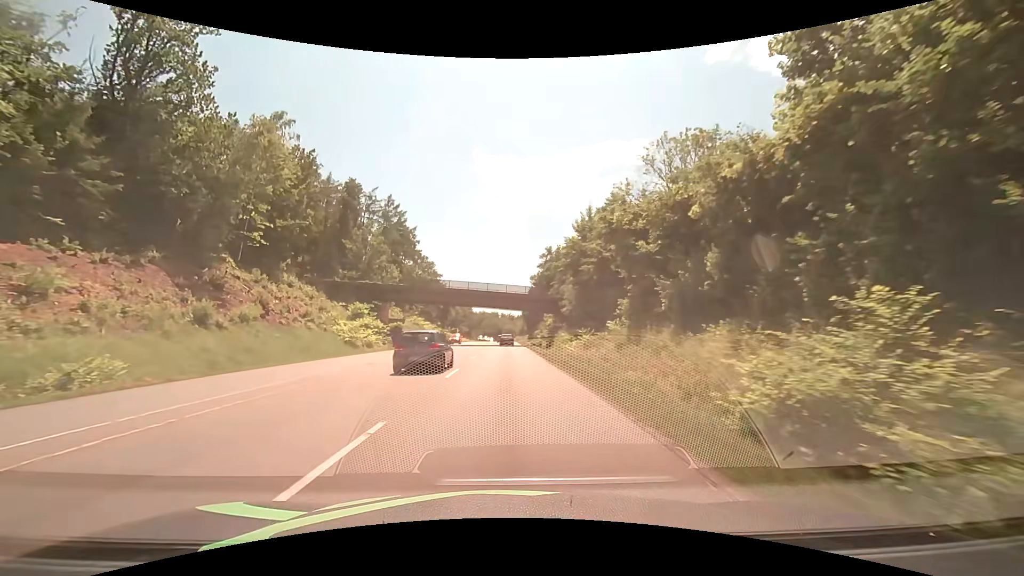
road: secondary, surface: asphalt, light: Day
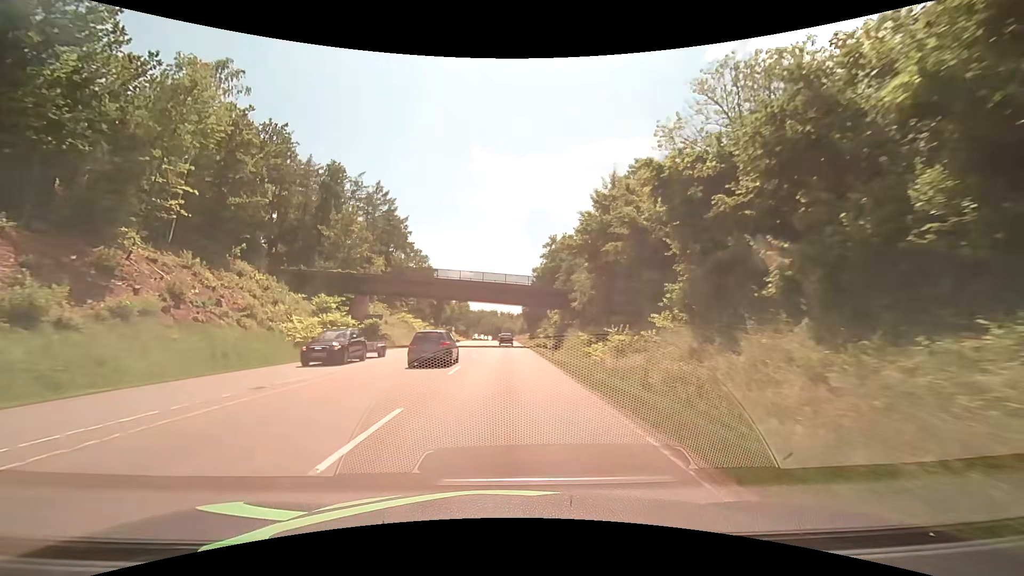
(0.0, +10.4) m; 0°
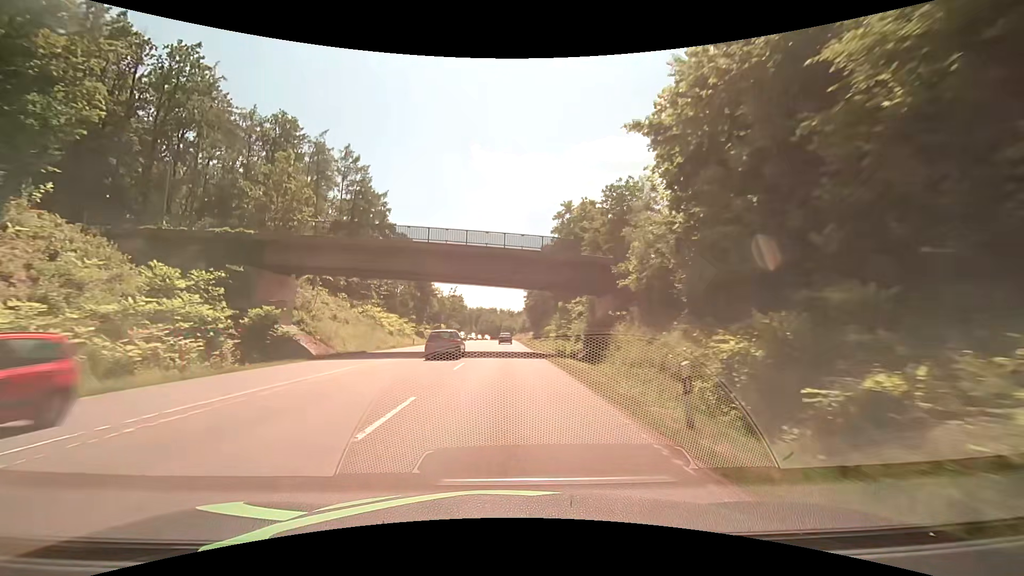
(0.0, +21.8) m; 0°
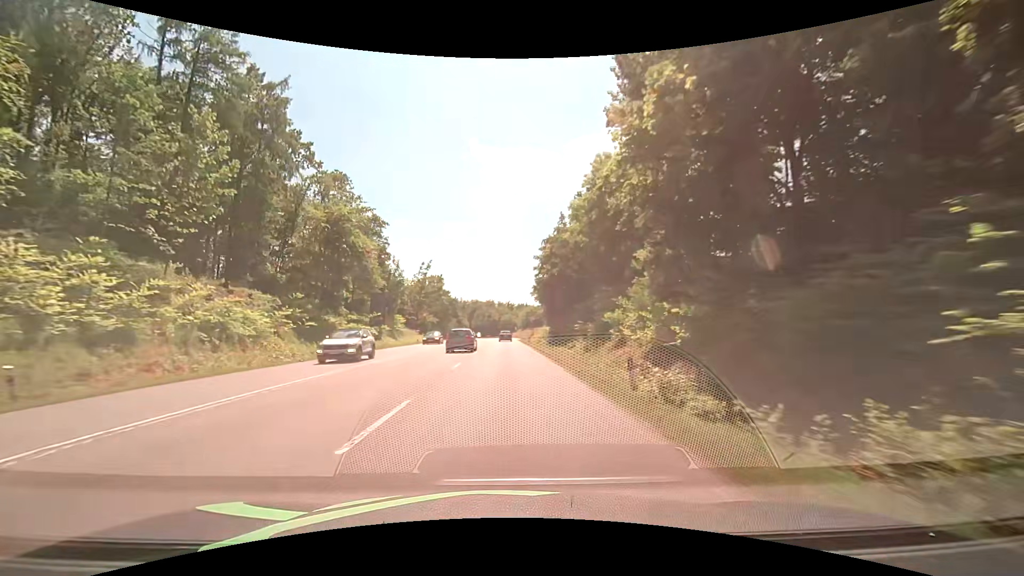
(0.0, +47.4) m; -1°
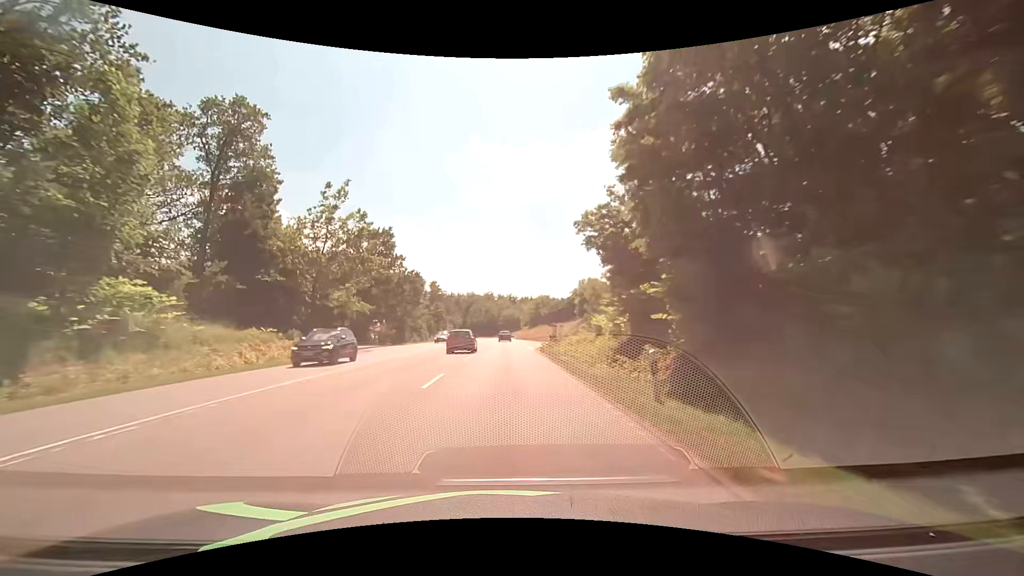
(+1.2, +51.8) m; +2°
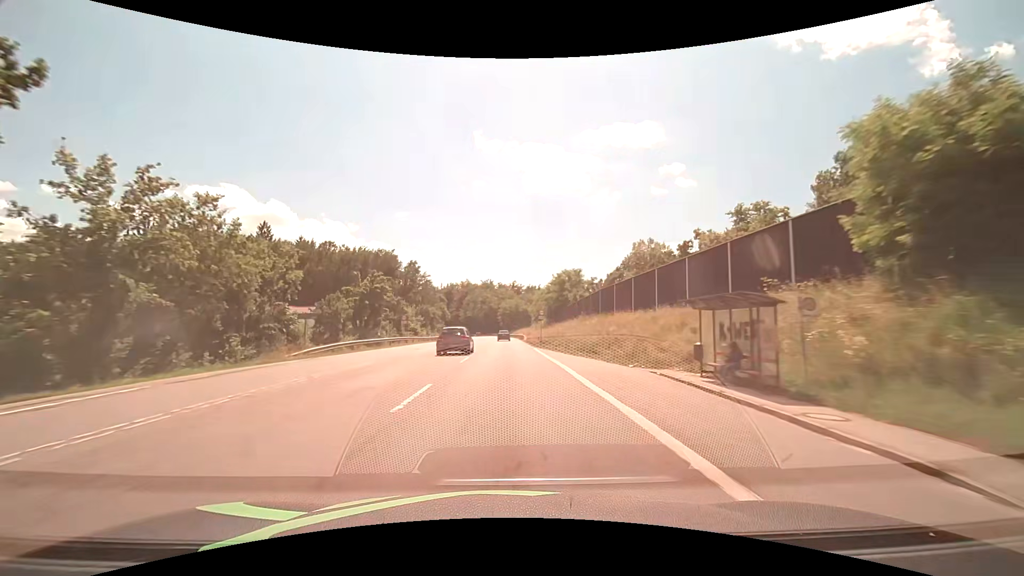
(-0.5, +54.5) m; -1°
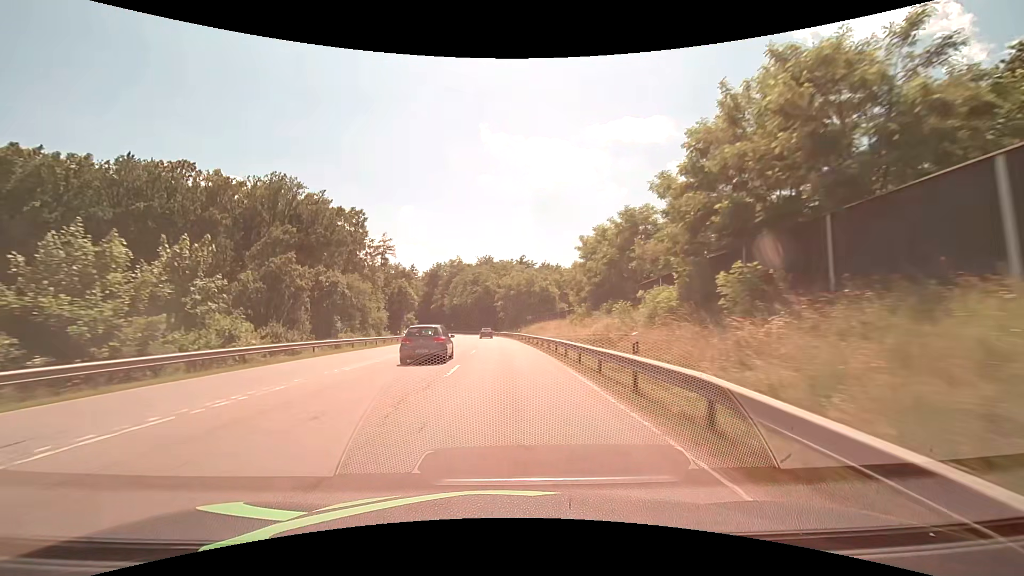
(-0.1, +66.7) m; -1°
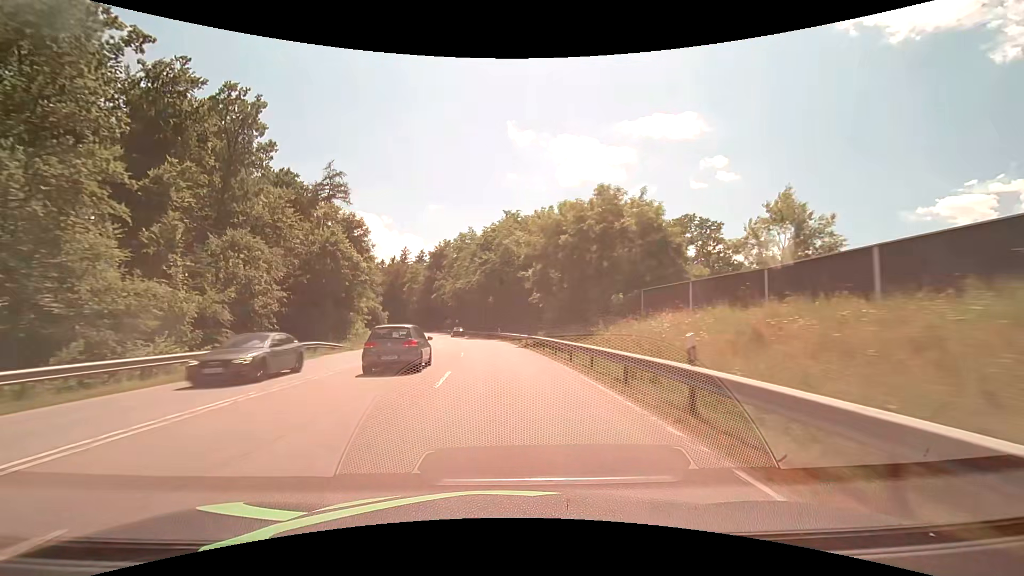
(-0.8, +50.8) m; -3°
(0, +10) (-1, +20) (-1, +30) (-2, +40) (-3, +50) (-5, +60) (-6, +70) (-8, +79) (-10, +89) (-13, +99) m
